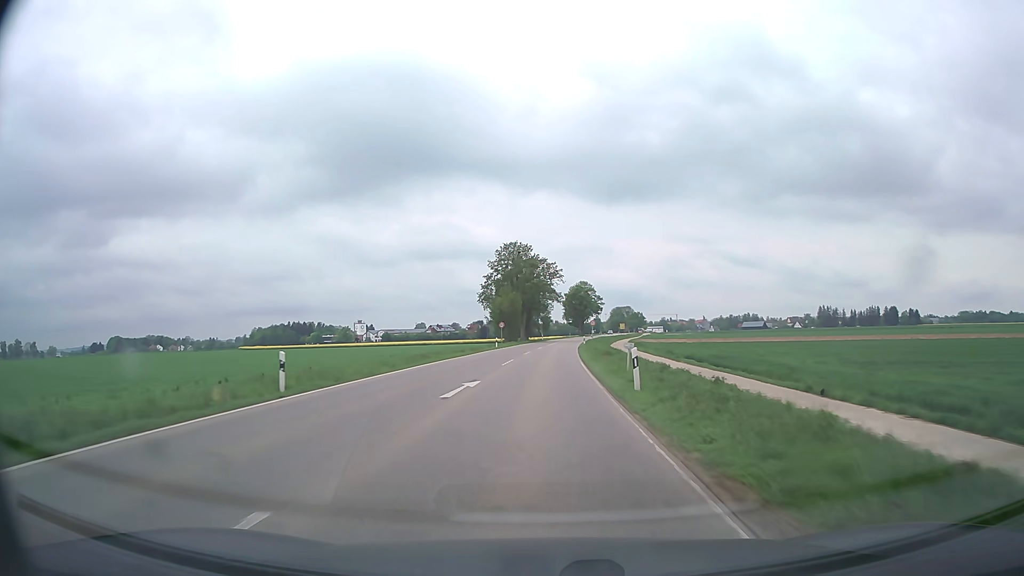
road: tertiary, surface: asphalt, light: Day
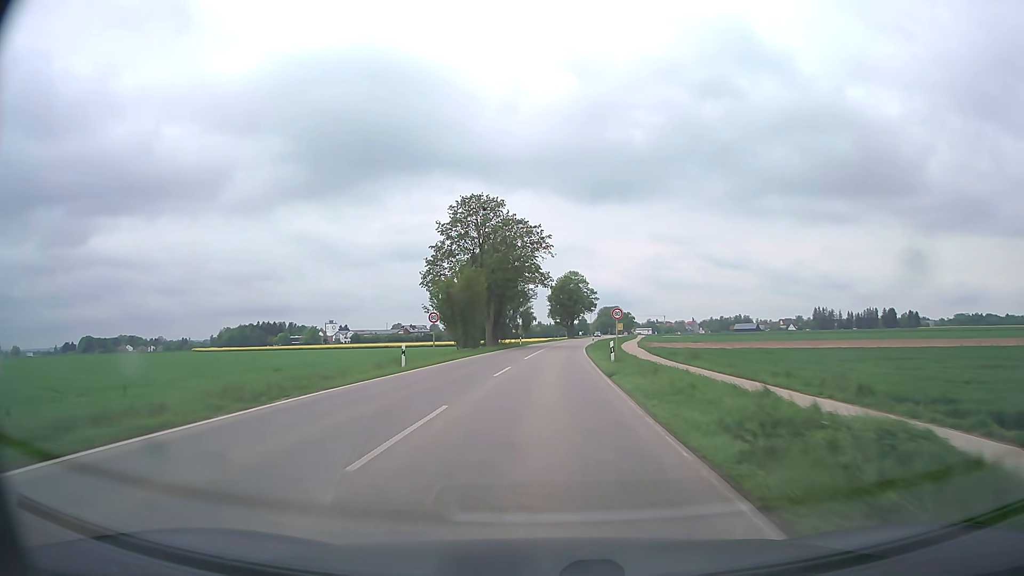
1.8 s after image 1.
(+0.4, +37.5) m; +1°
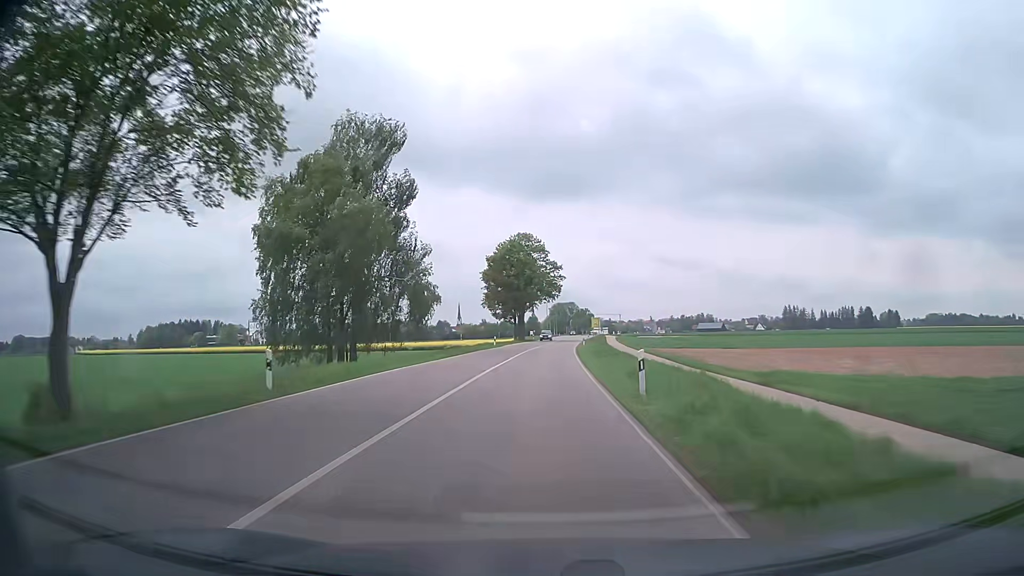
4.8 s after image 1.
(+2.5, +62.9) m; +5°
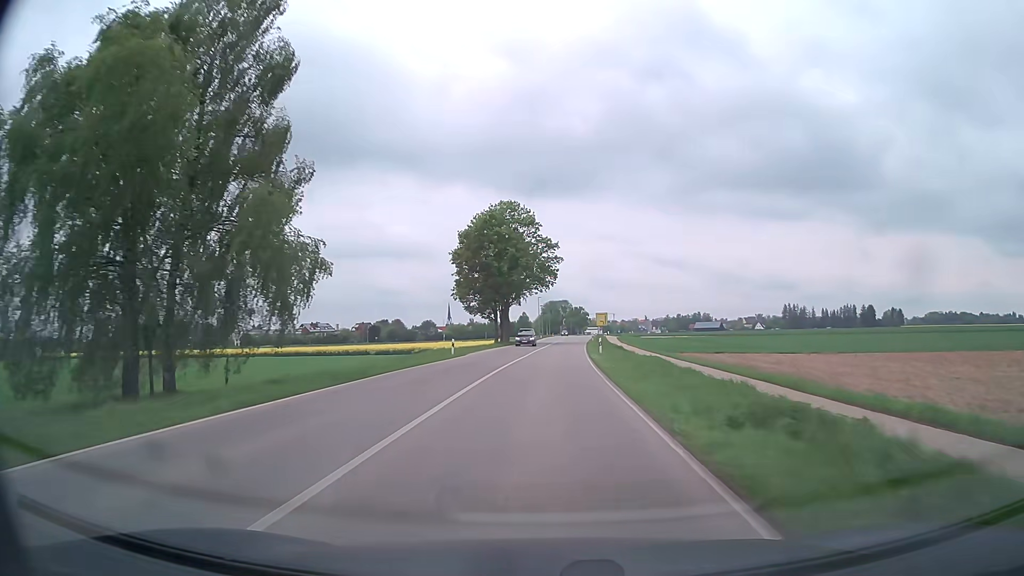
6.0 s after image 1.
(-0.1, +25.4) m; 0°
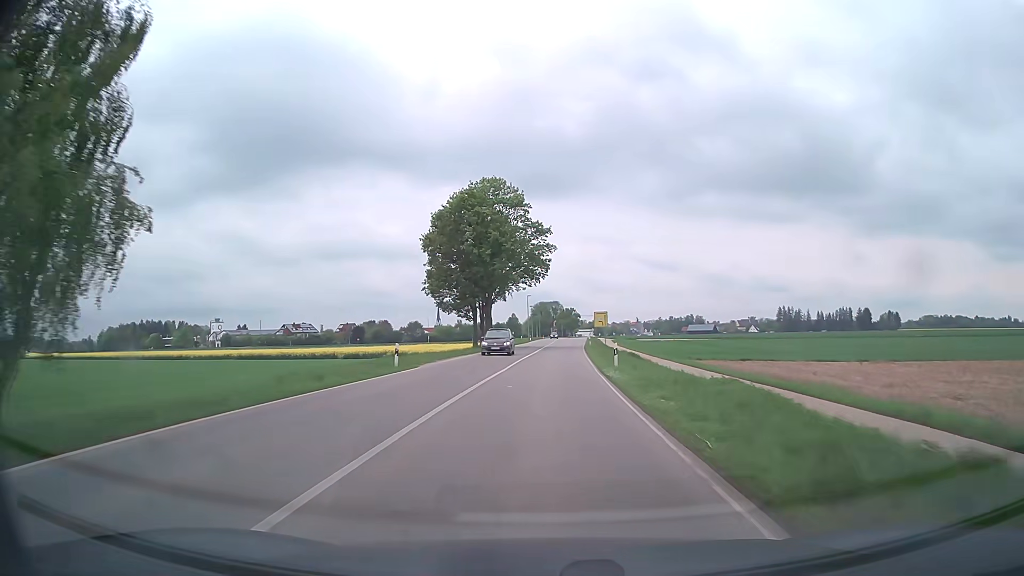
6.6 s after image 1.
(+0.1, +12.8) m; +1°
